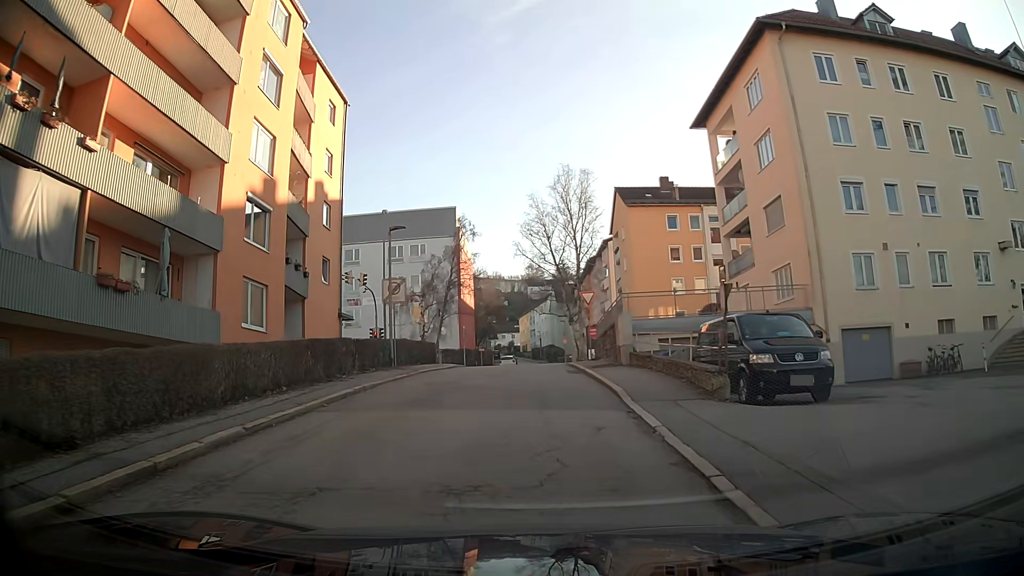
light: Day
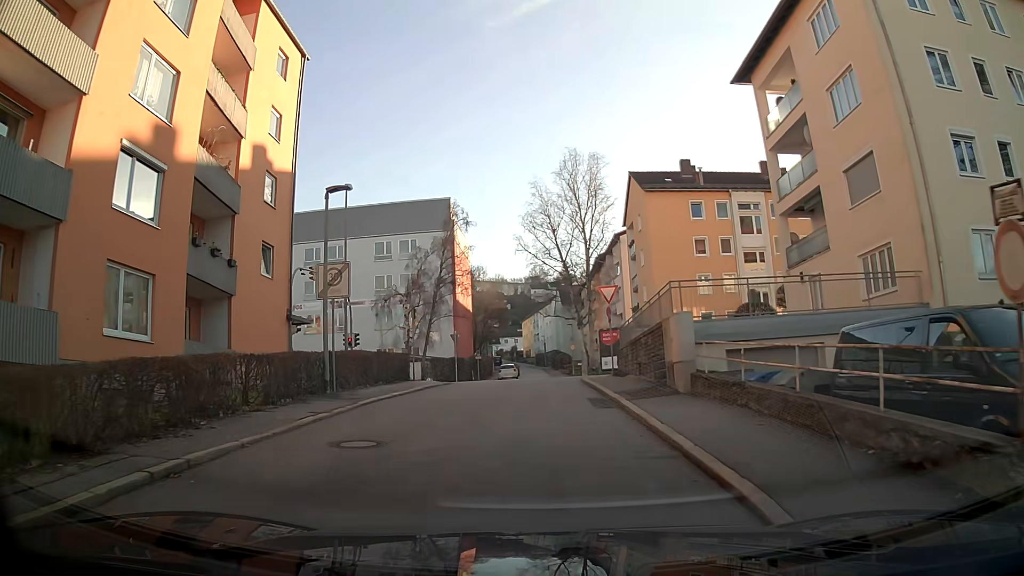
(0.0, +7.9) m; -1°
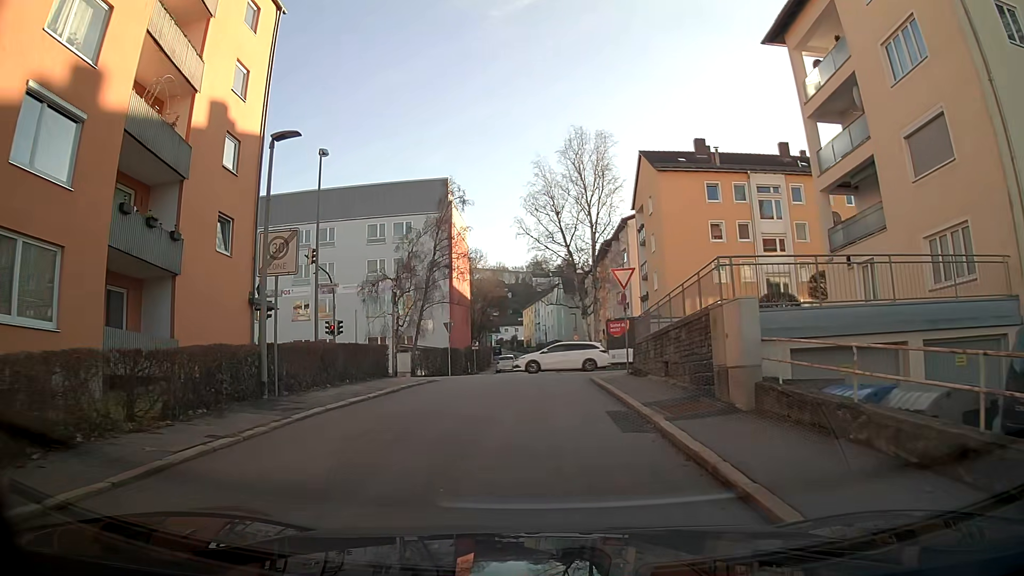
(0.0, +3.9) m; 0°
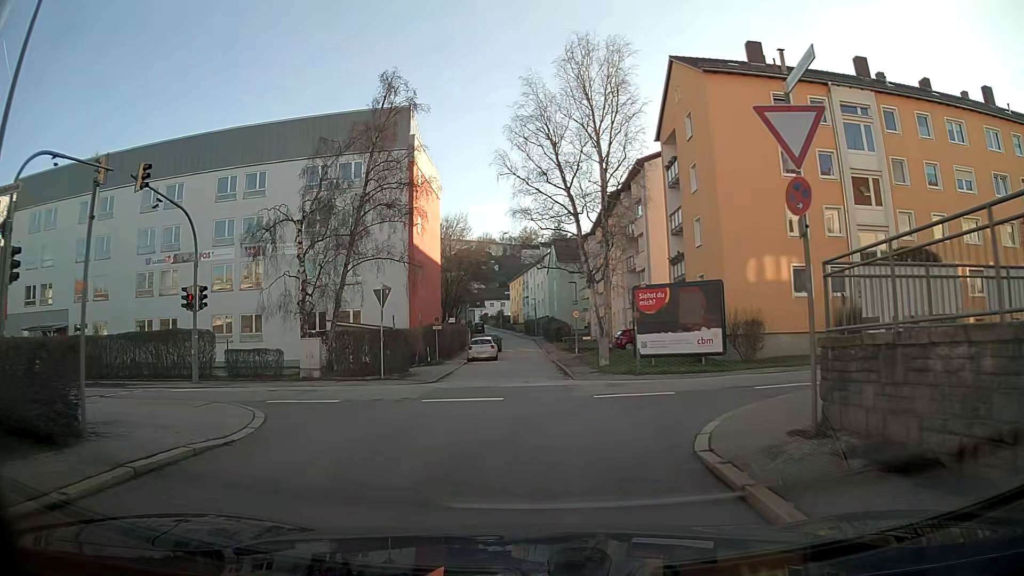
(+0.1, +15.4) m; 0°
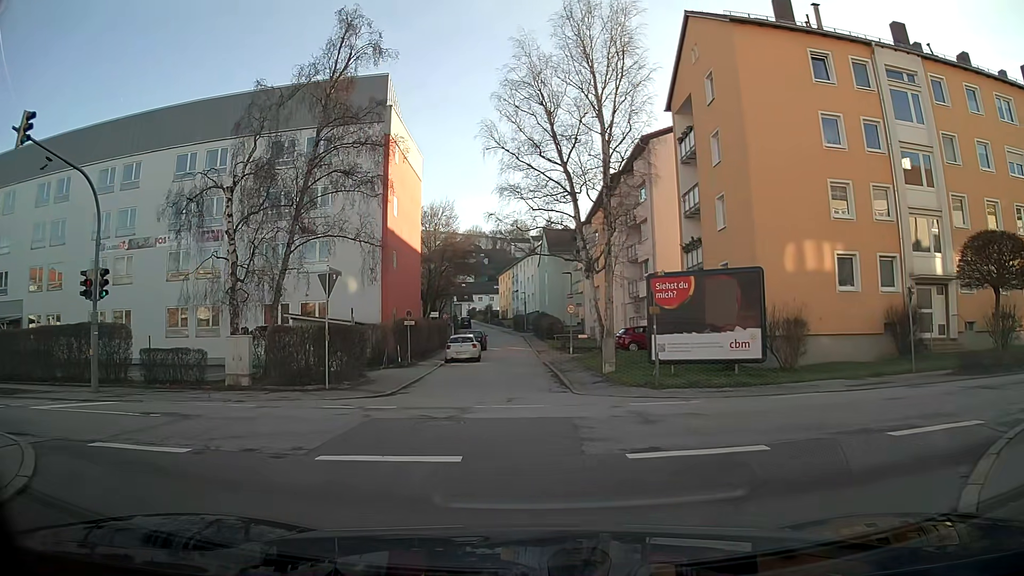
(0.0, +5.4) m; +1°
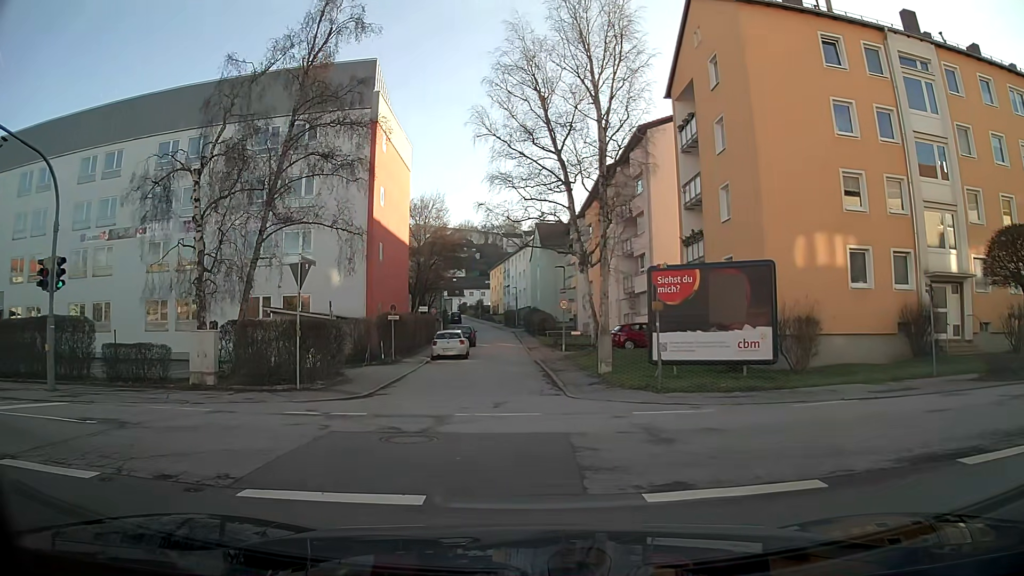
(0.0, +1.6) m; +1°
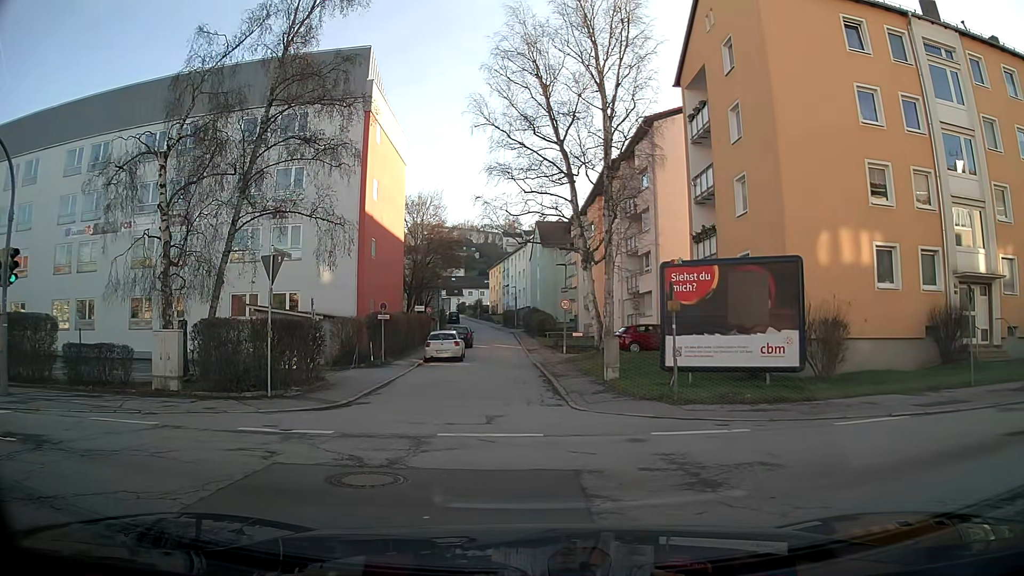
(0.0, +1.9) m; +1°
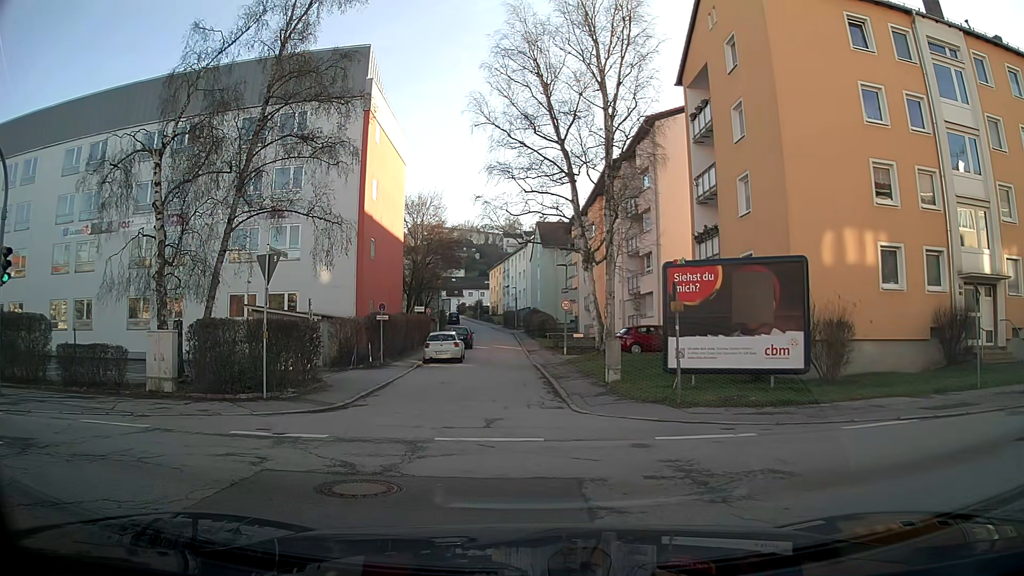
(0.0, +0.4) m; 0°
(-5, +7) (-15, +8) (-25, +8) (-35, +8) (-45, +8) (-55, +7) (-65, +8) (-75, +8) (-85, +9) (-95, +9) m
